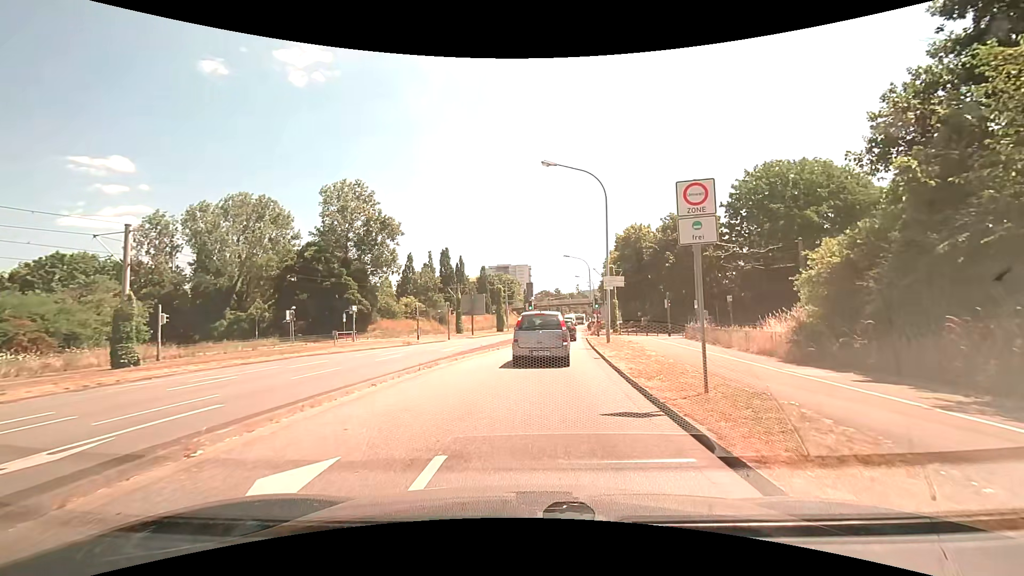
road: tertiary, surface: asphalt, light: Day
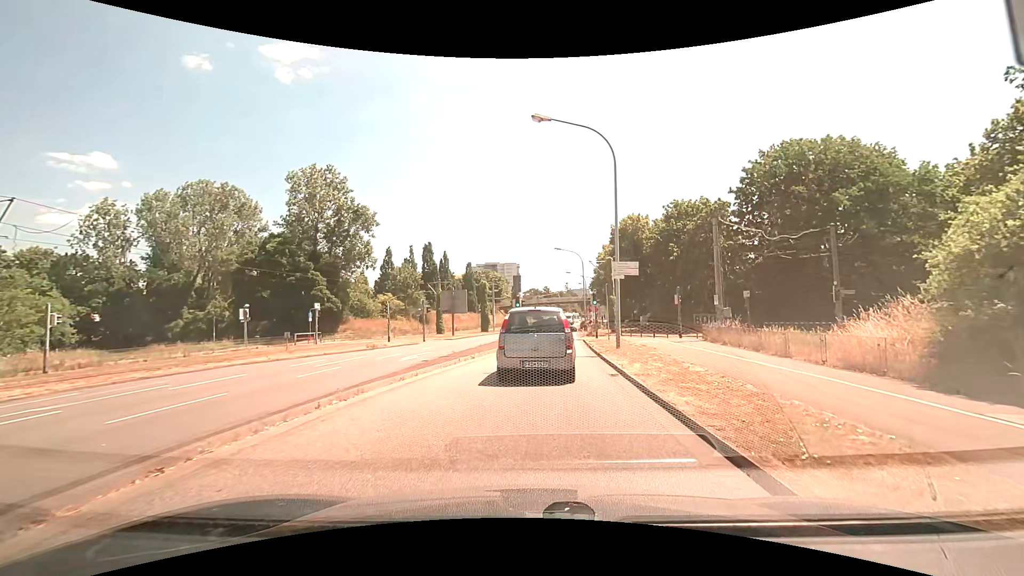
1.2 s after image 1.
(+0.1, +5.8) m; +1°
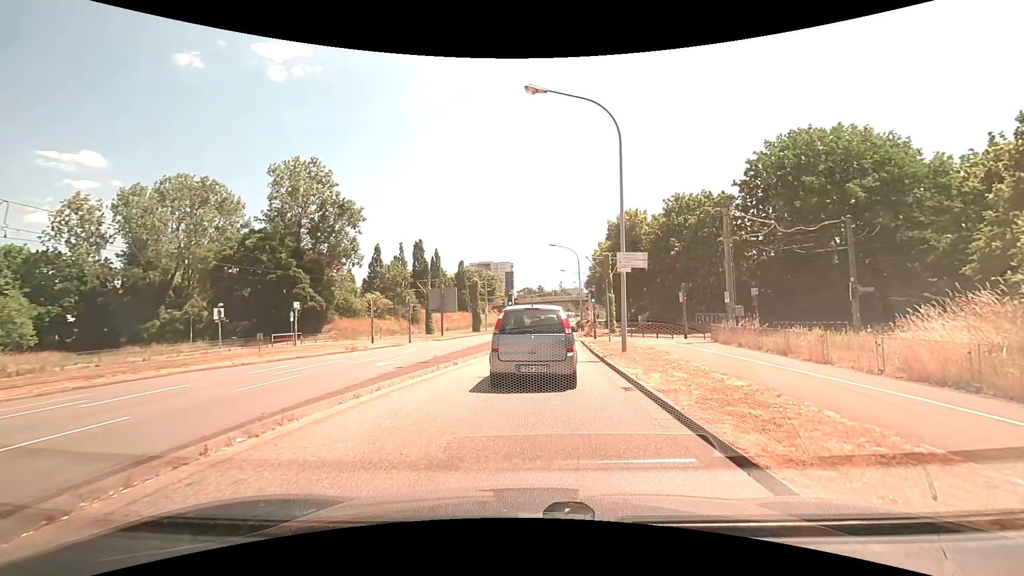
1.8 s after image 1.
(0.0, +2.5) m; +1°
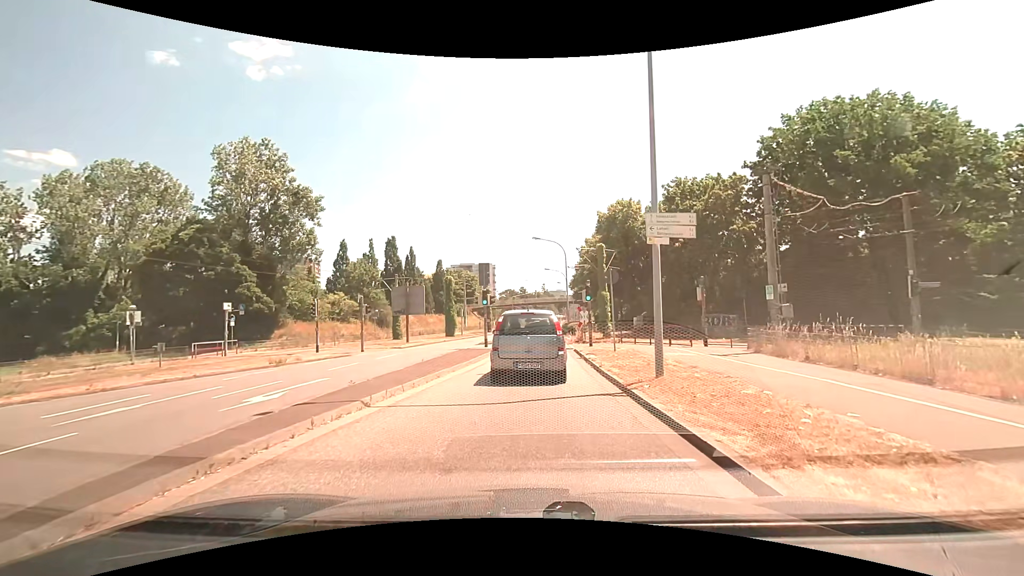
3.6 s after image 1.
(+0.1, +6.6) m; +2°
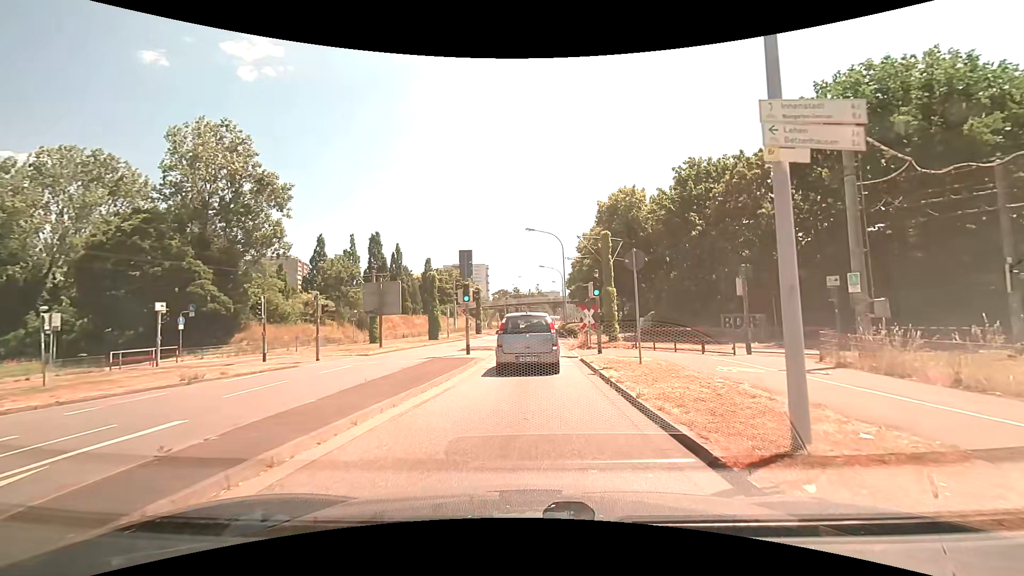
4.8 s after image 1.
(0.0, +5.6) m; 0°
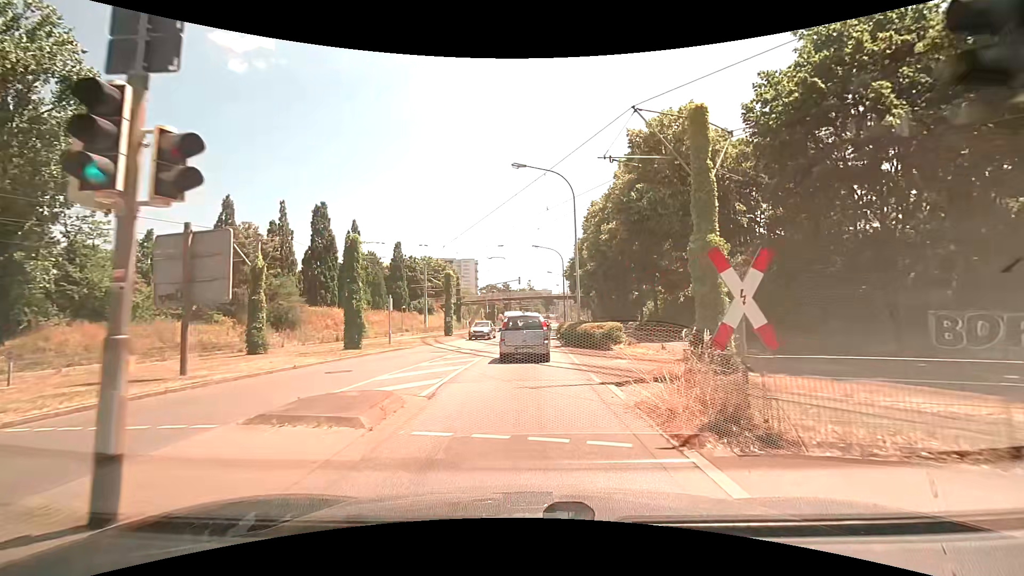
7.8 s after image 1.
(+0.2, +18.6) m; +1°
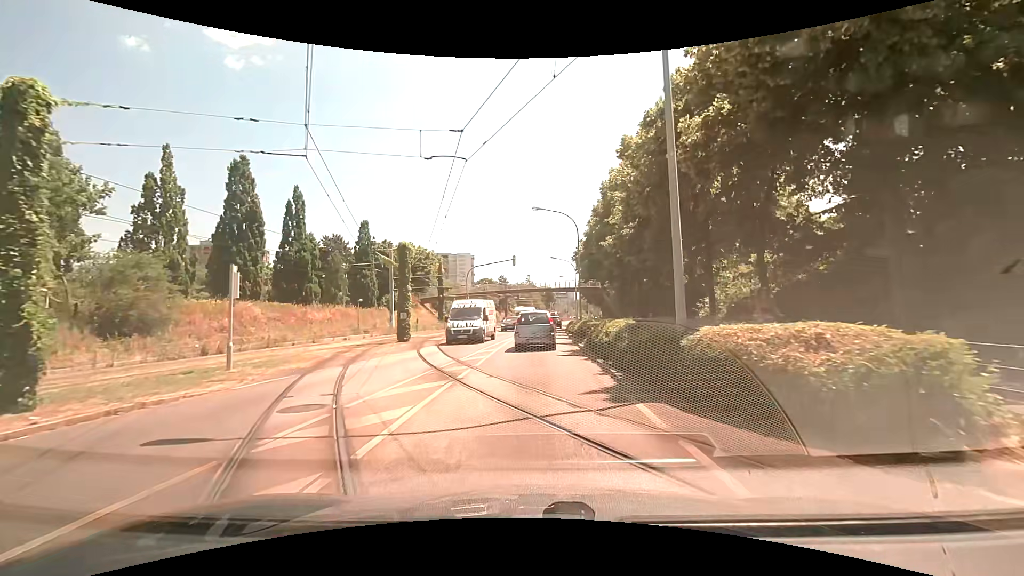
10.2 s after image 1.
(+0.1, +17.7) m; +1°
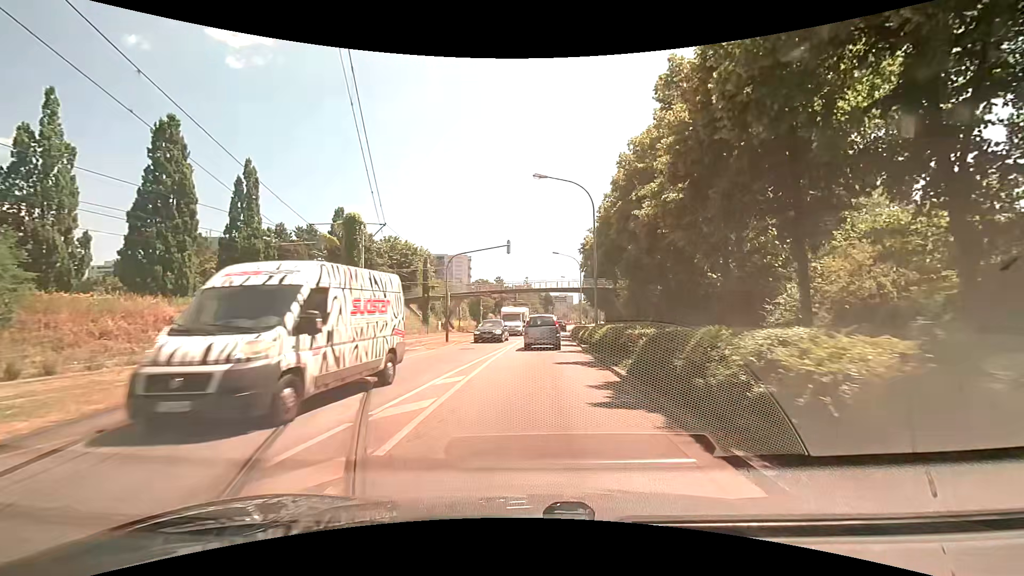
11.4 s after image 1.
(-0.1, +9.5) m; -1°
(0, +10) (0, +20) (+1, +30) (+2, +40) (+3, +50) (+4, +60) (+5, +70) (+6, +80) (+7, +90) (+9, +99) m
